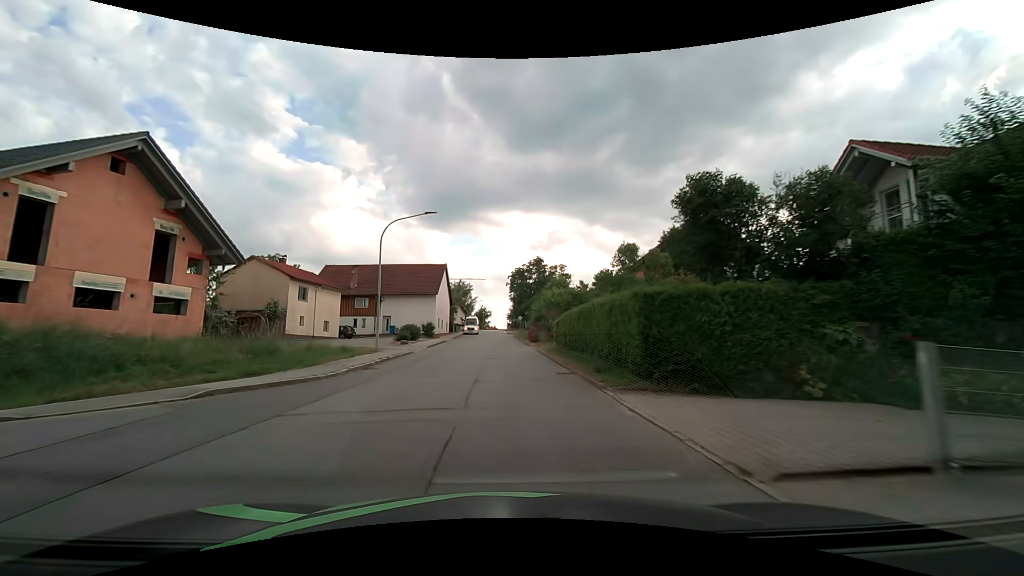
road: tertiary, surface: asphalt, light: Day
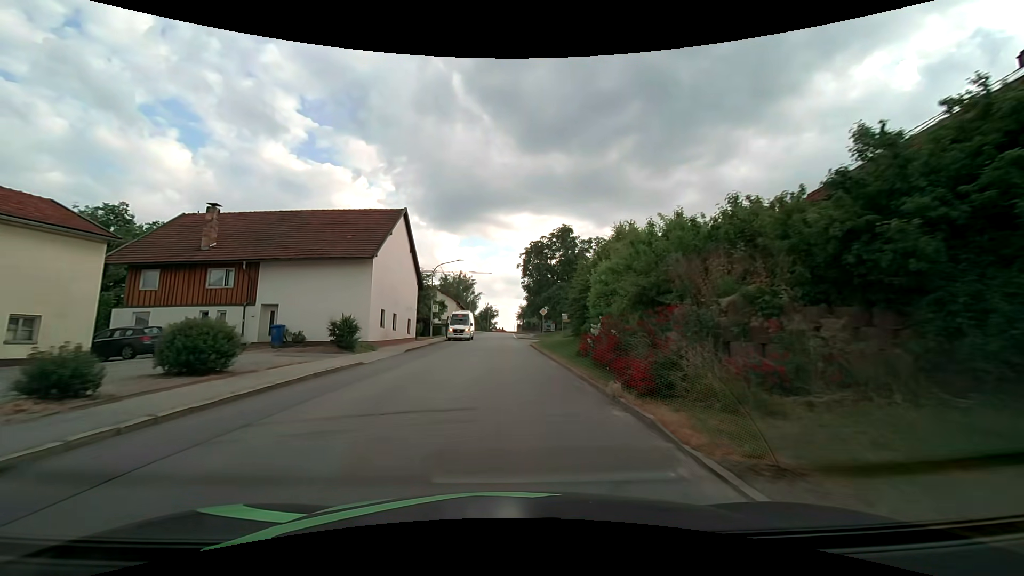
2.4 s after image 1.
(0.0, +29.1) m; 0°
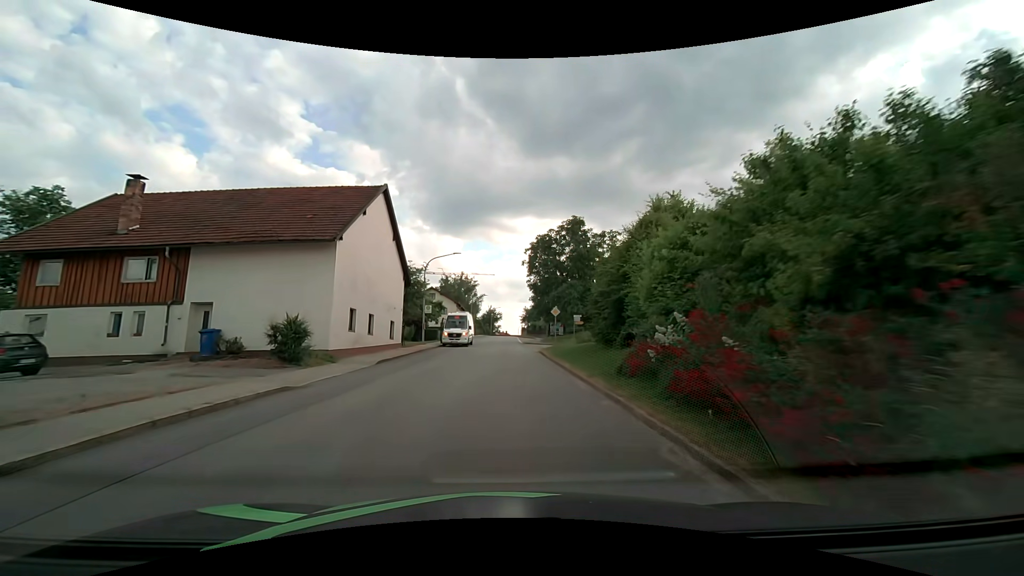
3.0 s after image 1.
(-0.1, +6.3) m; -1°
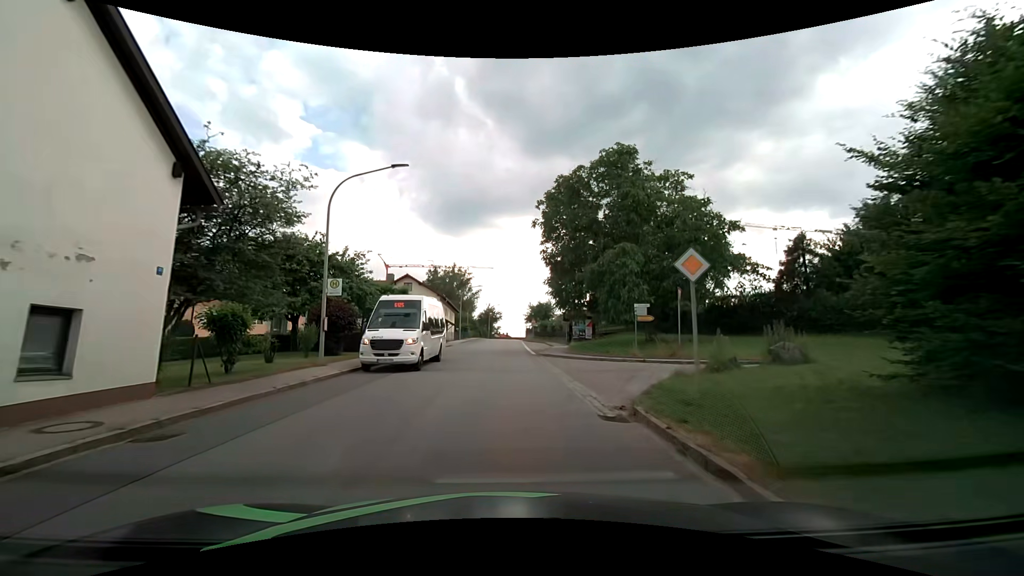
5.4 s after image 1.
(-0.1, +21.5) m; 0°
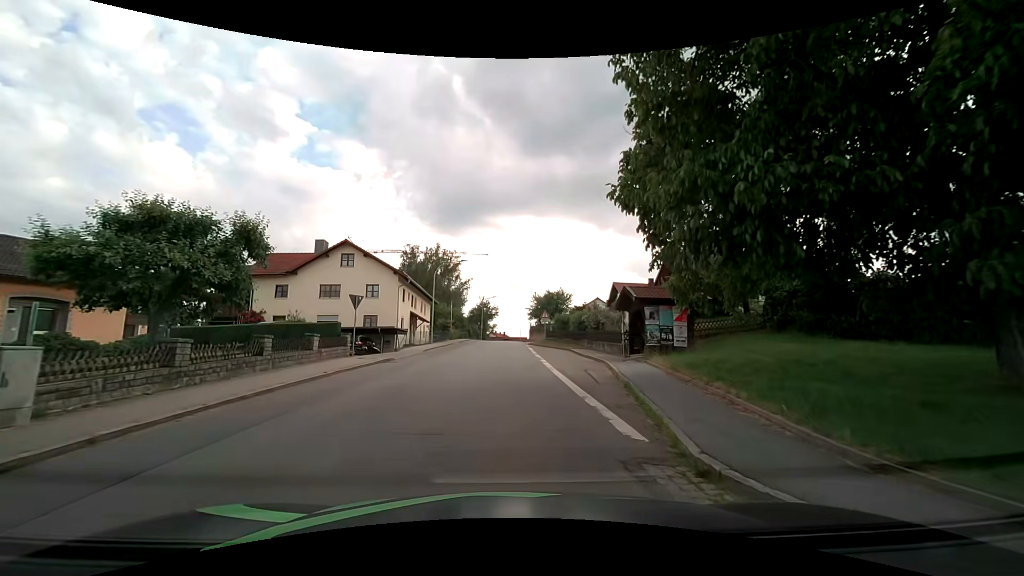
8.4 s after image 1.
(0.0, +23.7) m; 0°
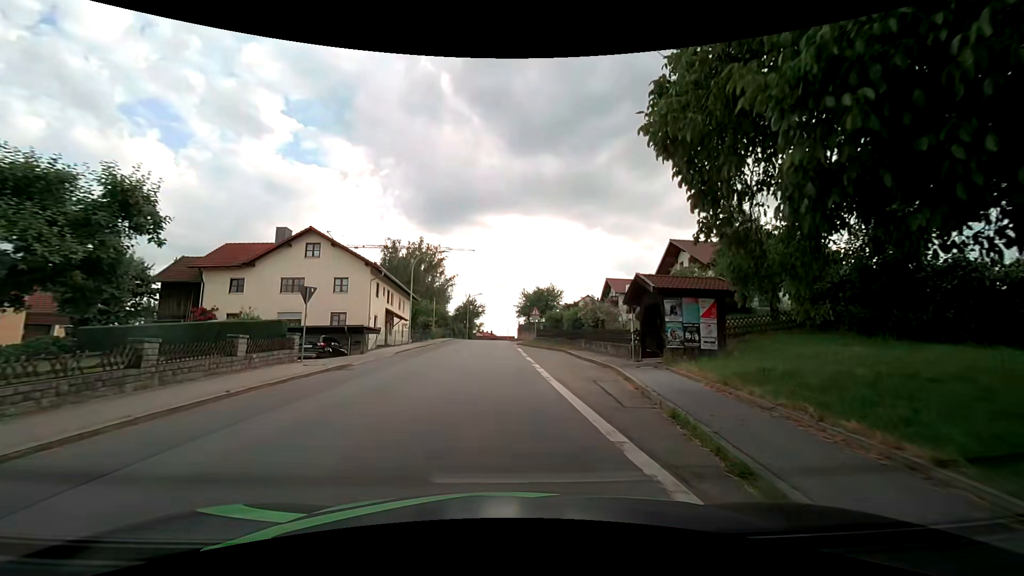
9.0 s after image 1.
(+0.1, +4.3) m; +2°
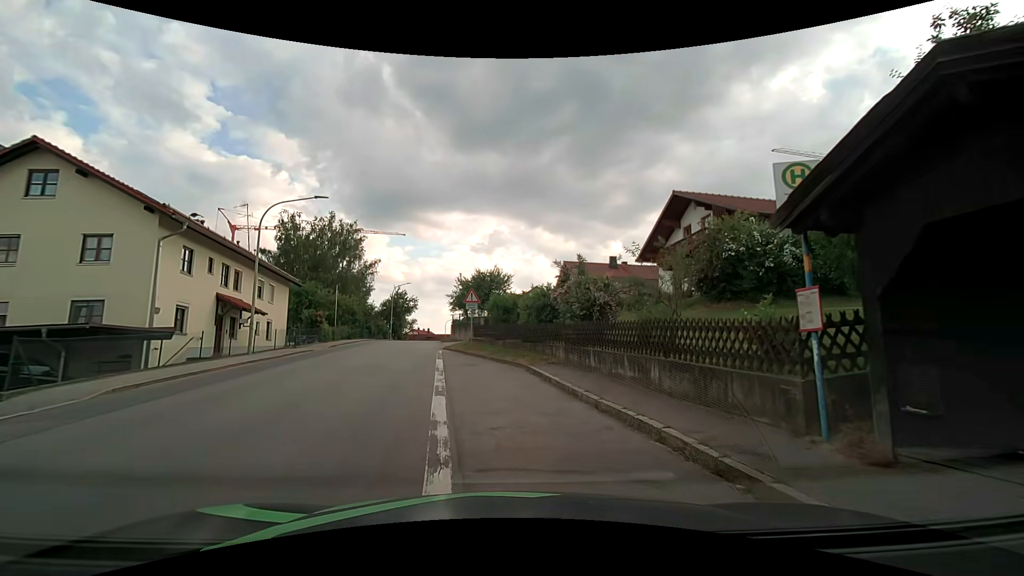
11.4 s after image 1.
(+0.9, +15.0) m; +7°
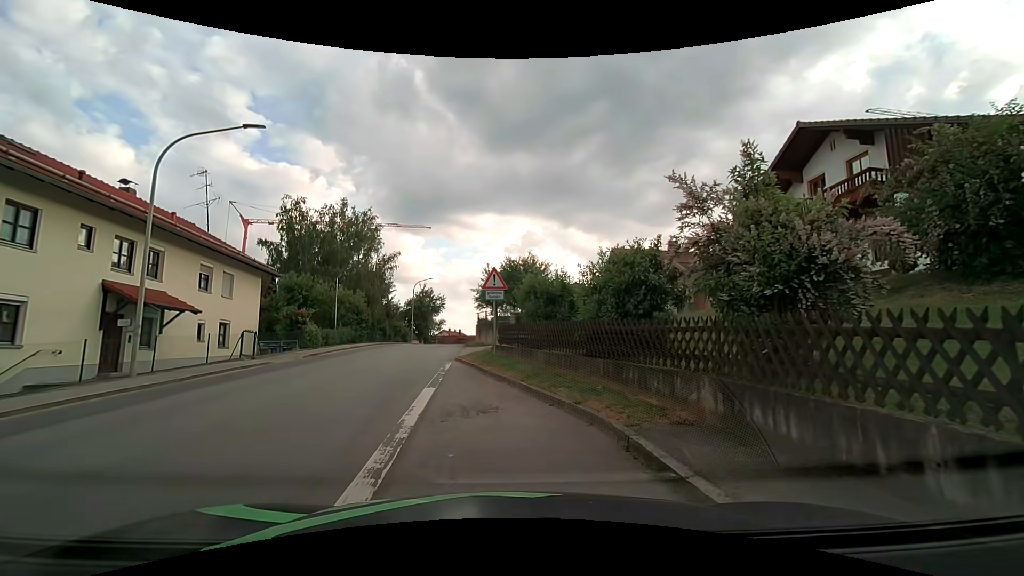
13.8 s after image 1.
(-0.3, +8.9) m; -6°
